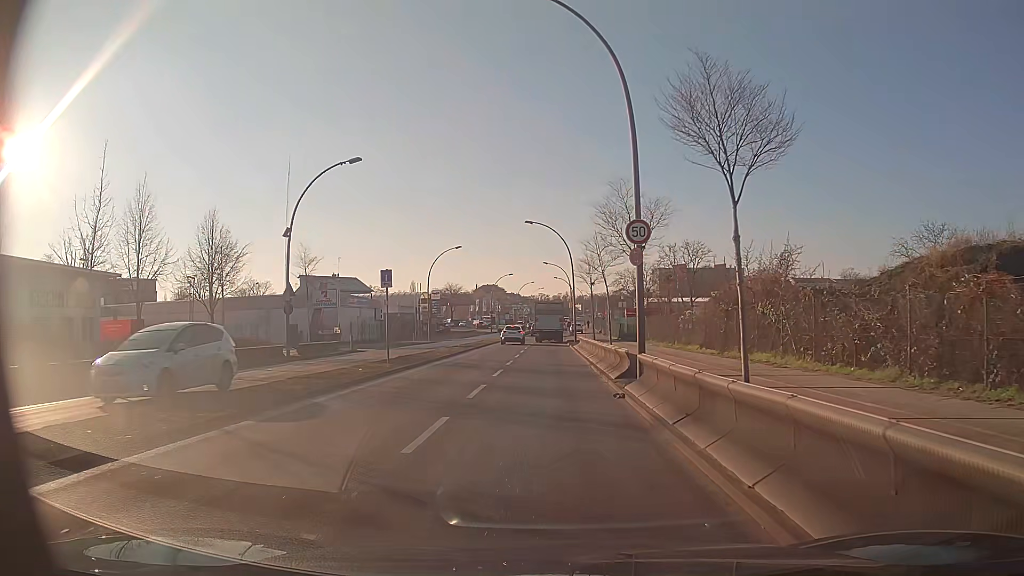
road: secondary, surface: asphalt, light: Day
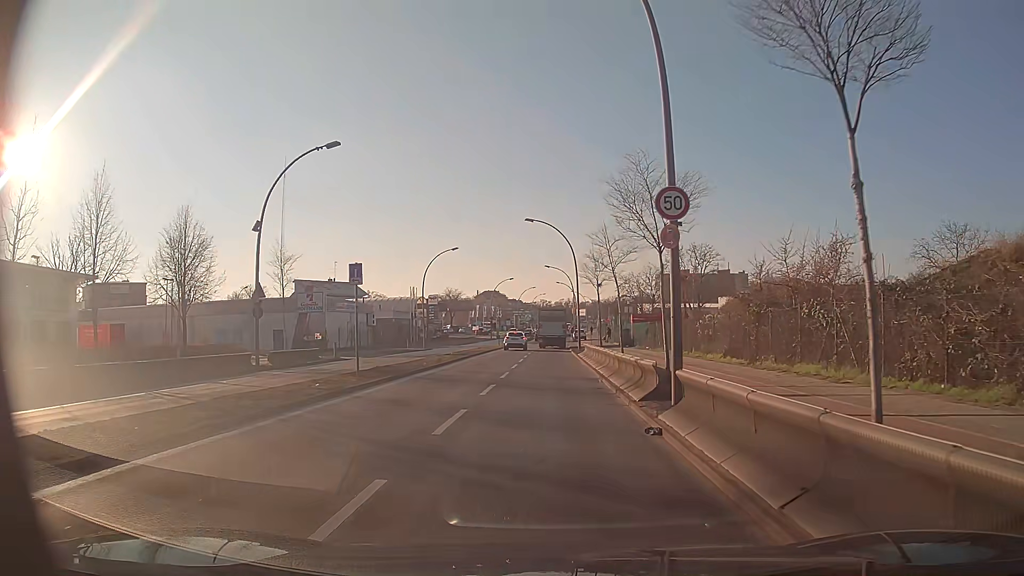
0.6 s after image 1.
(0.0, +4.2) m; 0°
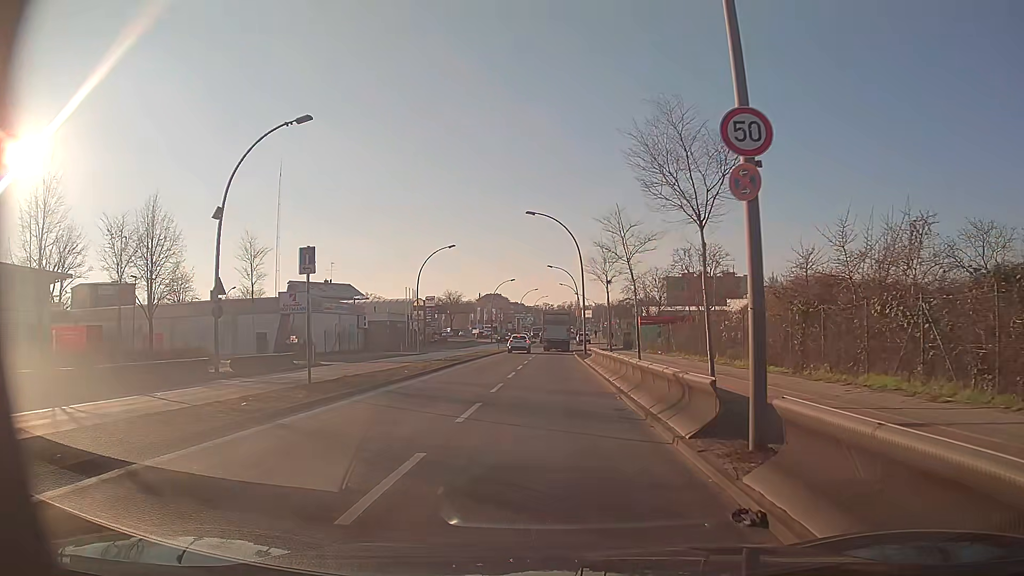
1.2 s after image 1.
(0.0, +4.5) m; 0°
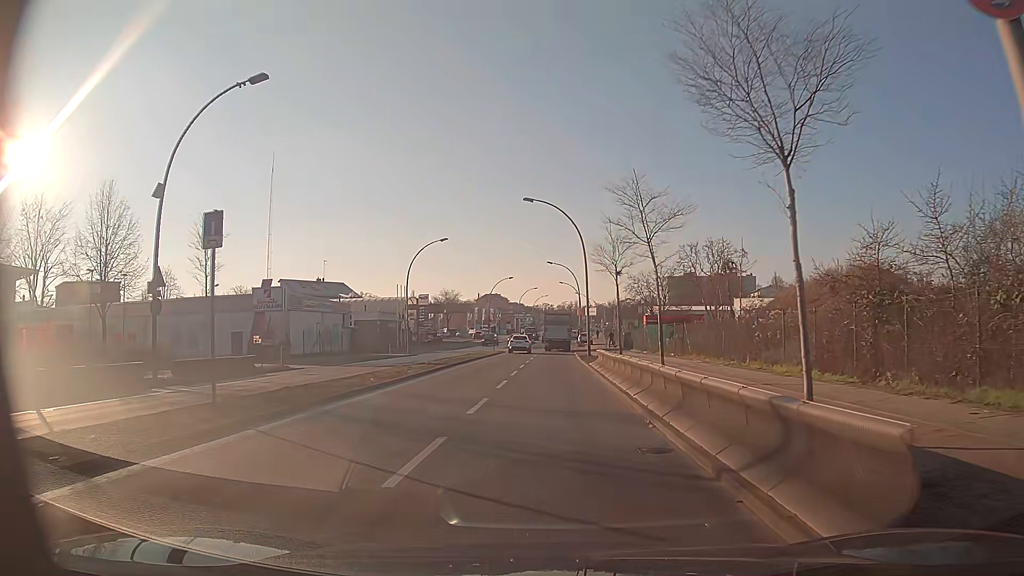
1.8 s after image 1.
(0.0, +4.9) m; 0°
